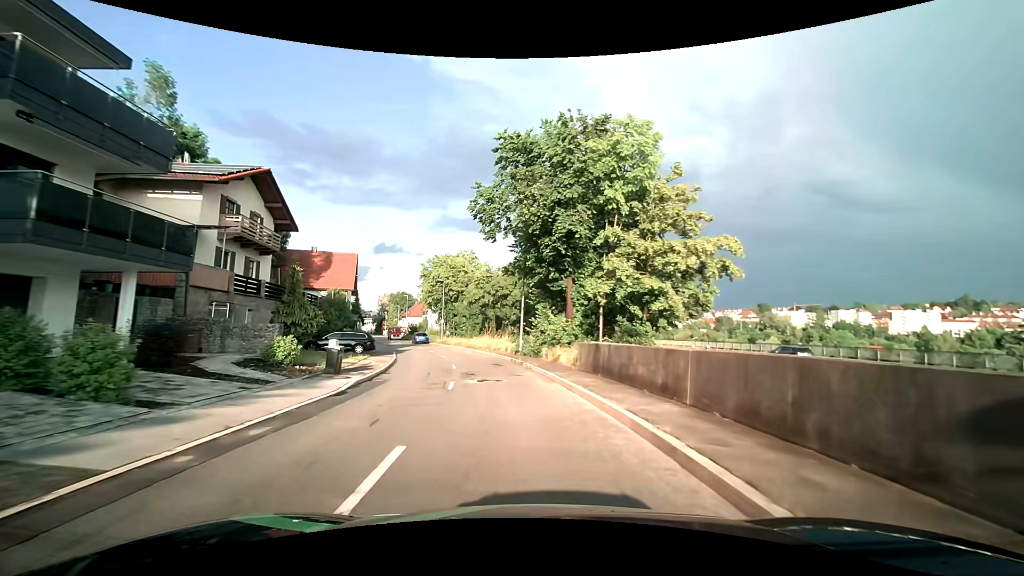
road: tertiary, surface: asphalt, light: Day
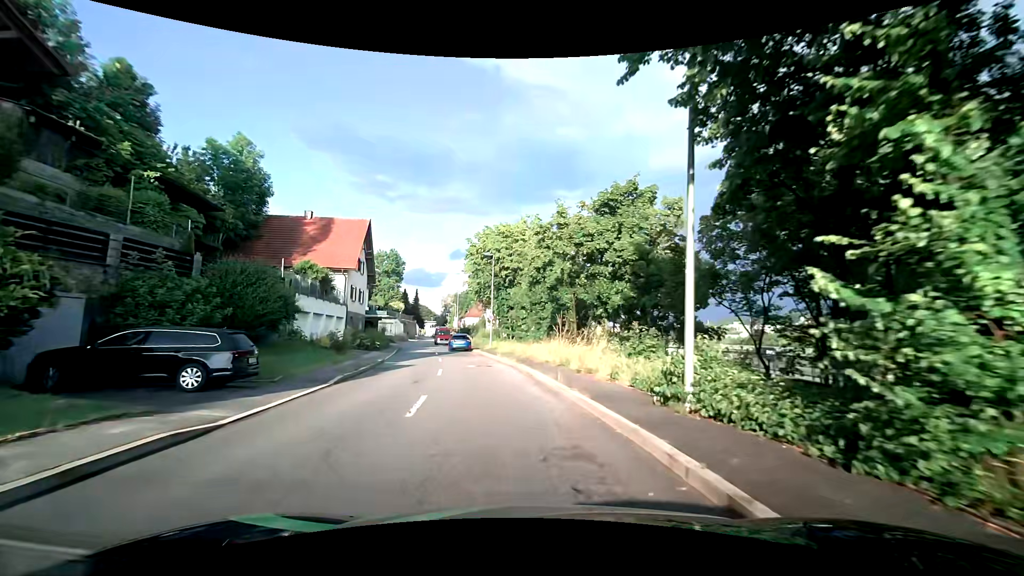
(-1.6, +22.2) m; -9°
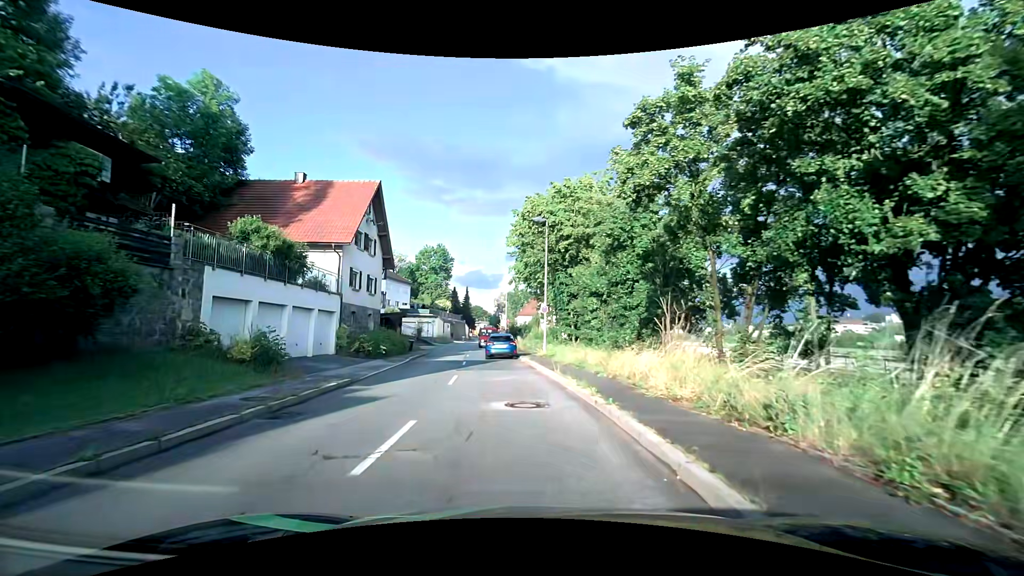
(-0.6, +12.2) m; -7°
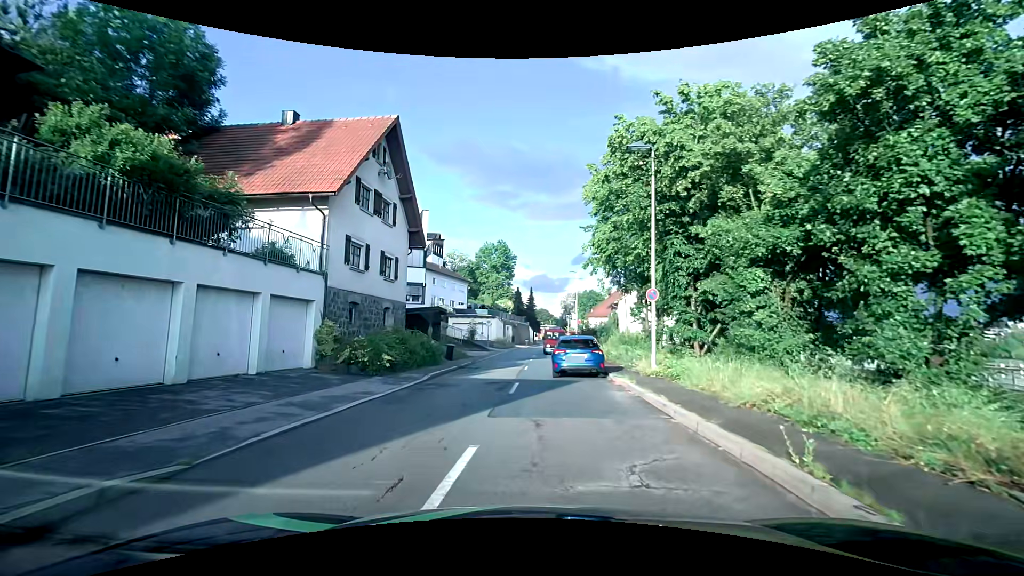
(-0.6, +10.8) m; -6°
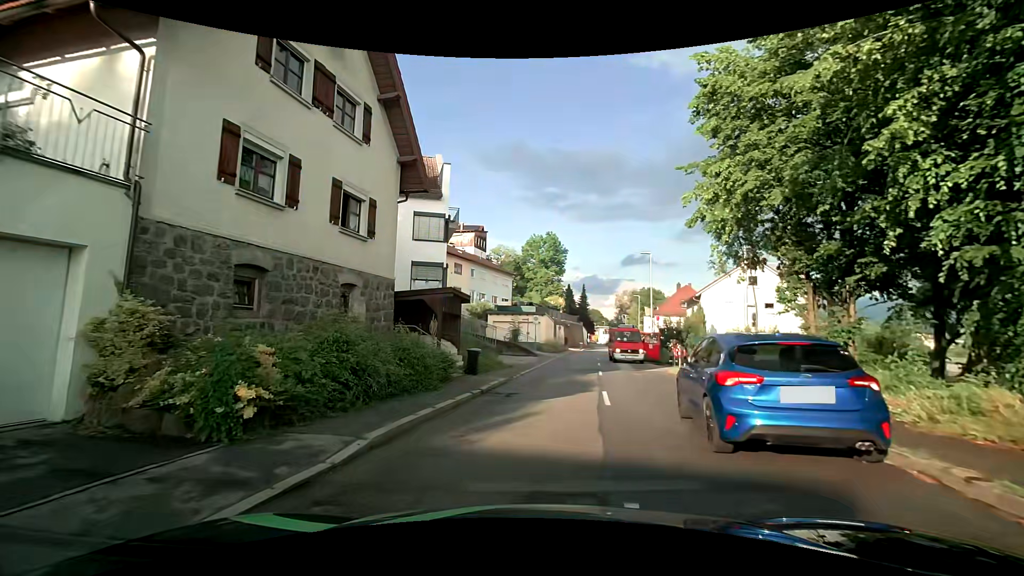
(-0.8, +11.2) m; -7°
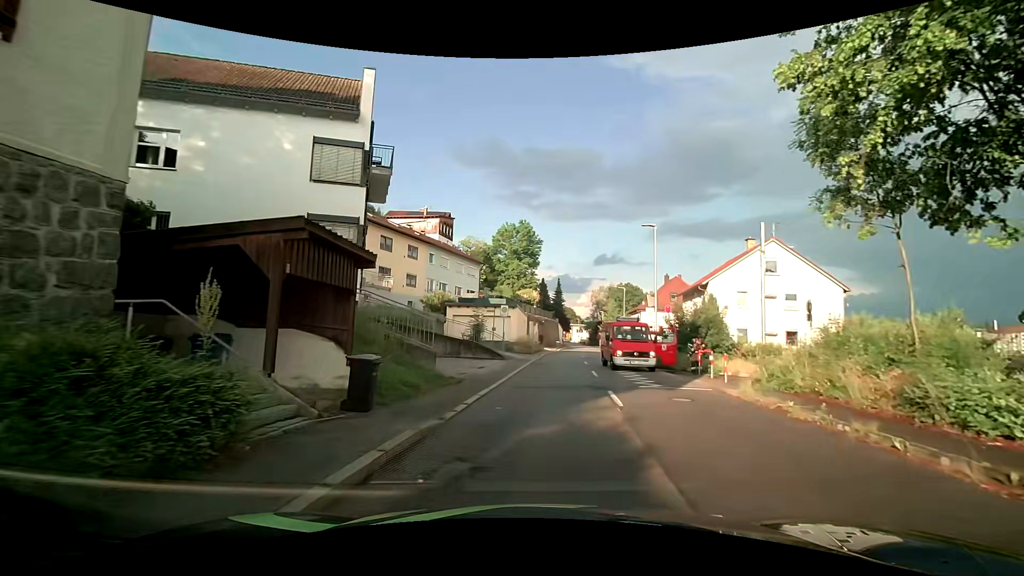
(+0.2, +9.6) m; +3°
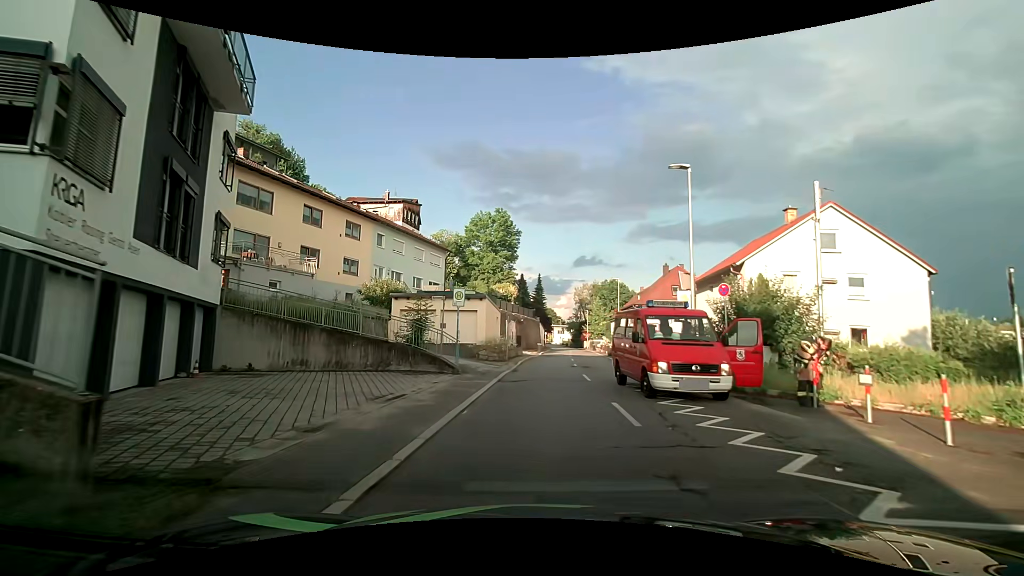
(+0.5, +10.6) m; +2°
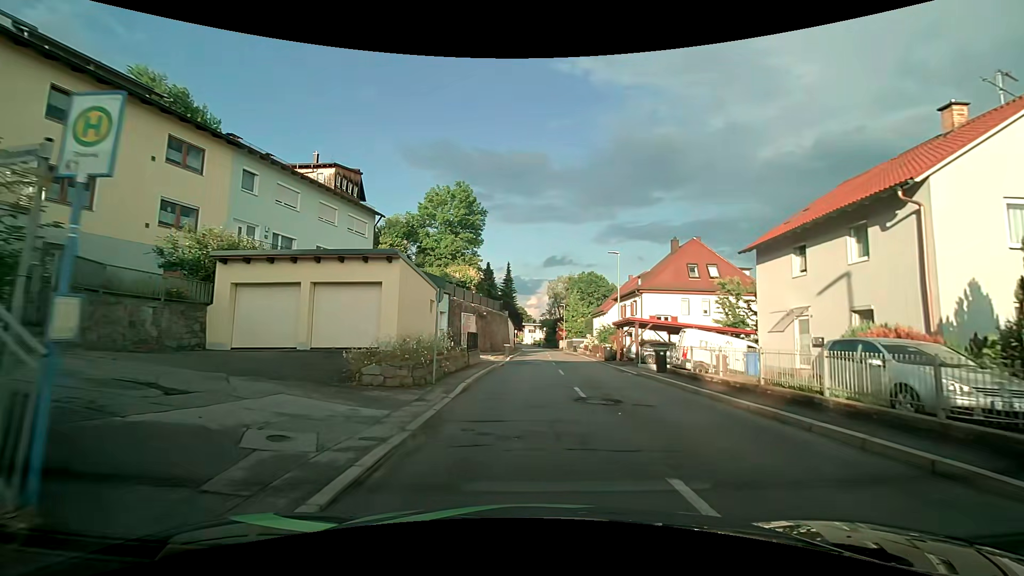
(+0.5, +15.2) m; +3°
(+1, +10) (+2, +20) (+3, +30) (+3, +40) (+4, +50) (+4, +60) (+4, +70) (+5, +80) (+4, +90) (+4, +100) m
